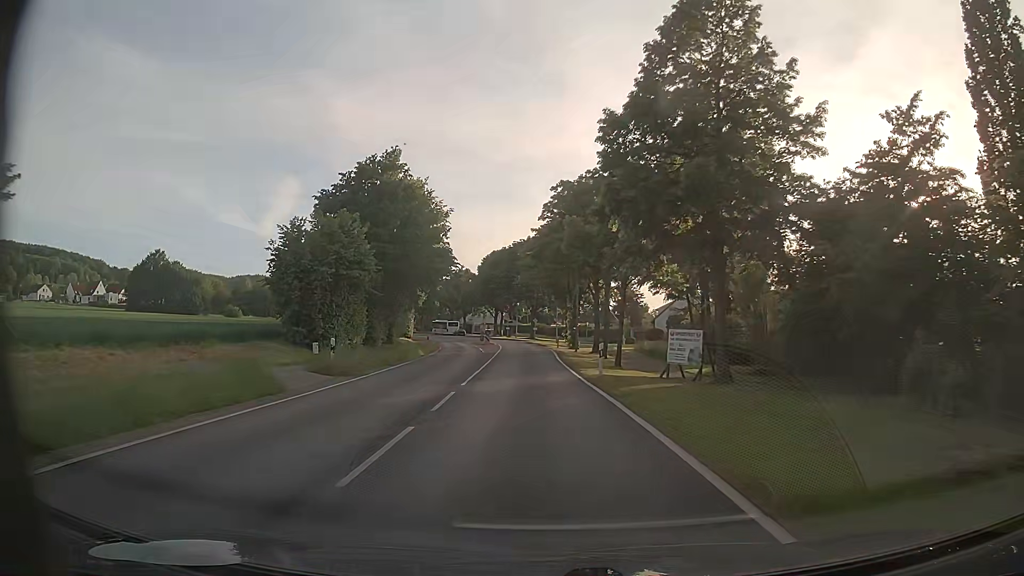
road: primary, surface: asphalt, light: Day
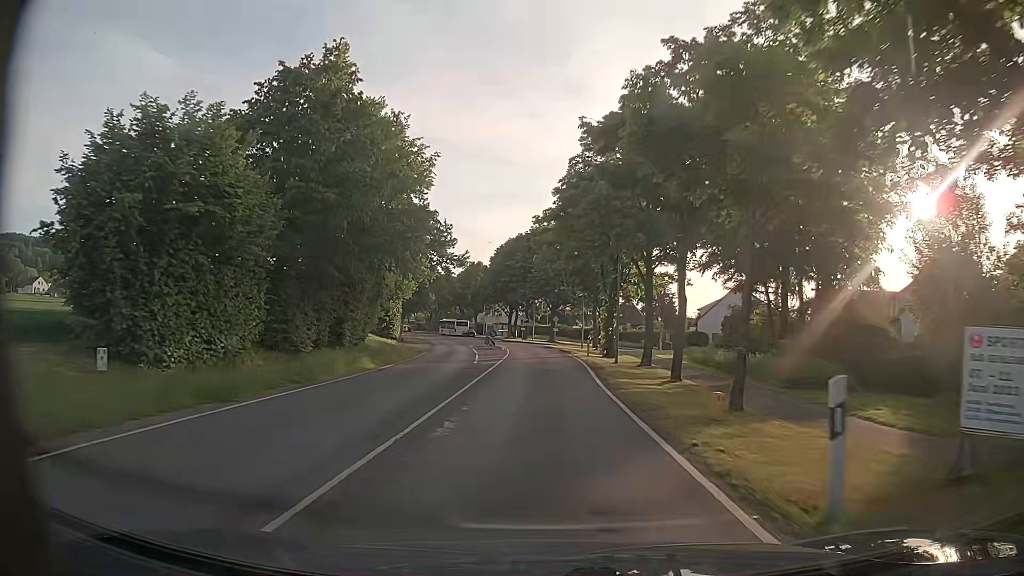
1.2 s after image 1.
(-0.3, +16.6) m; -2°
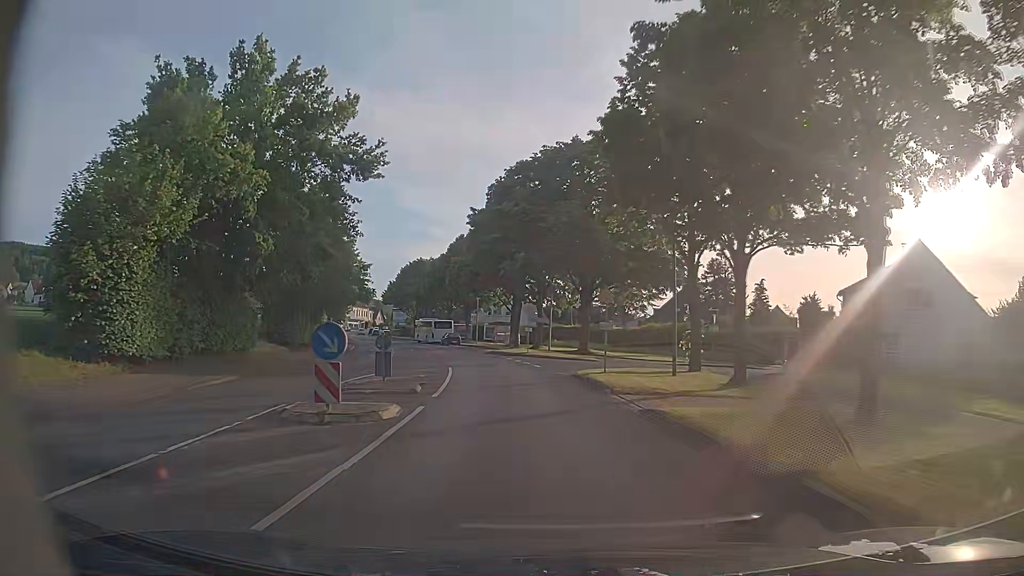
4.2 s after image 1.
(-0.4, +41.5) m; -2°
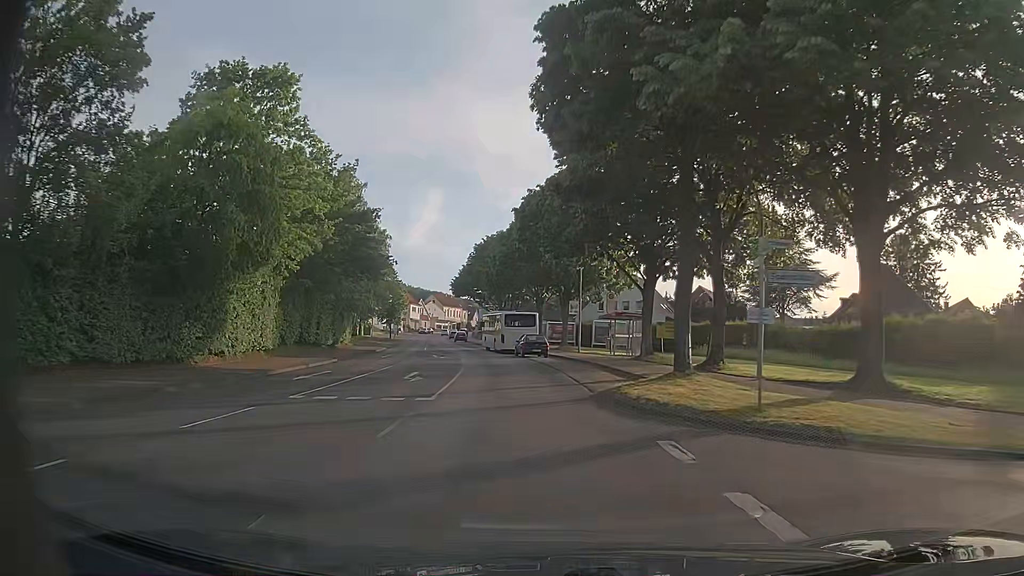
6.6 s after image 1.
(-2.6, +33.2) m; -10°
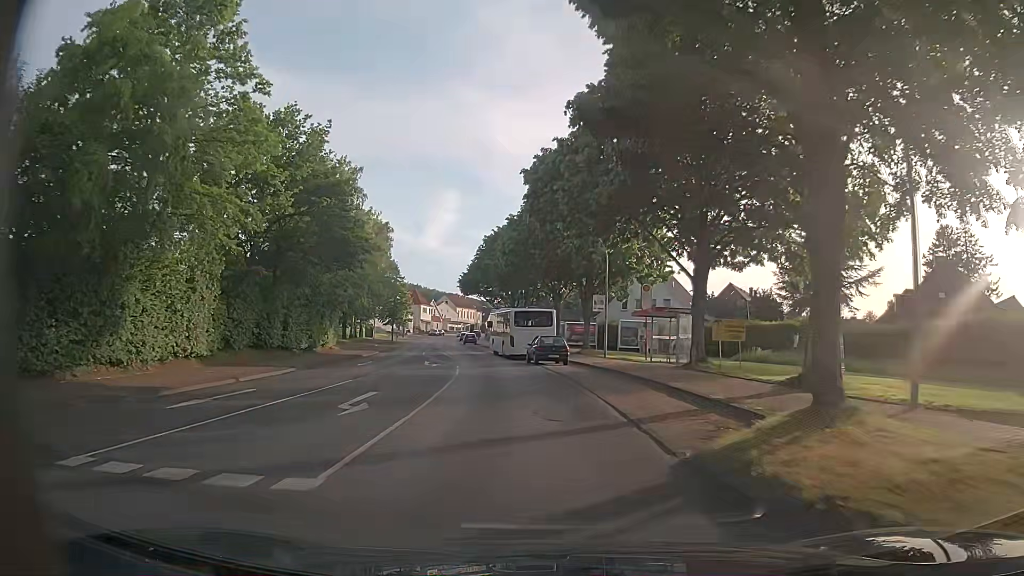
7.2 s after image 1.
(-0.1, +8.3) m; -1°
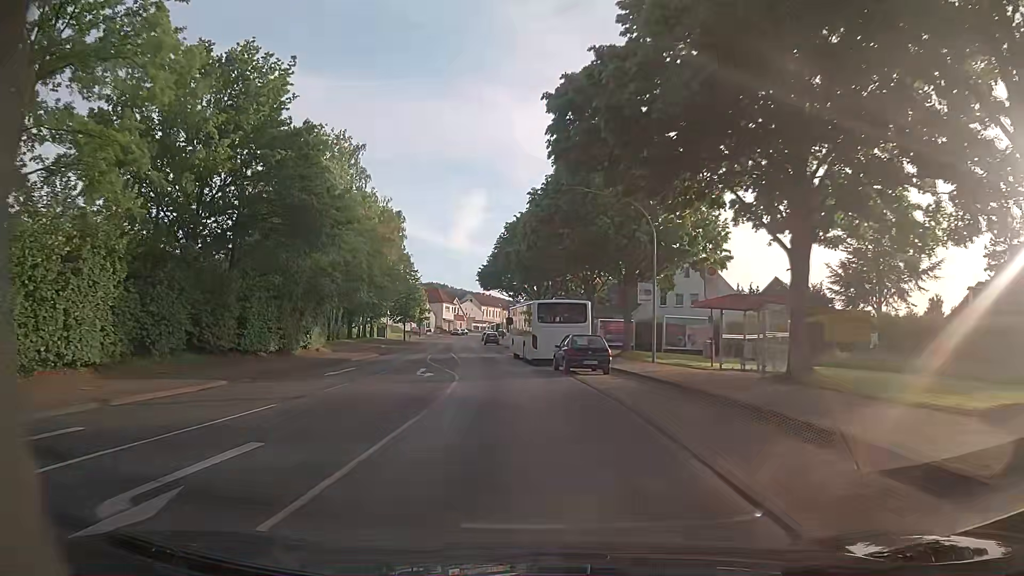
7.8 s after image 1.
(-0.1, +8.3) m; -2°
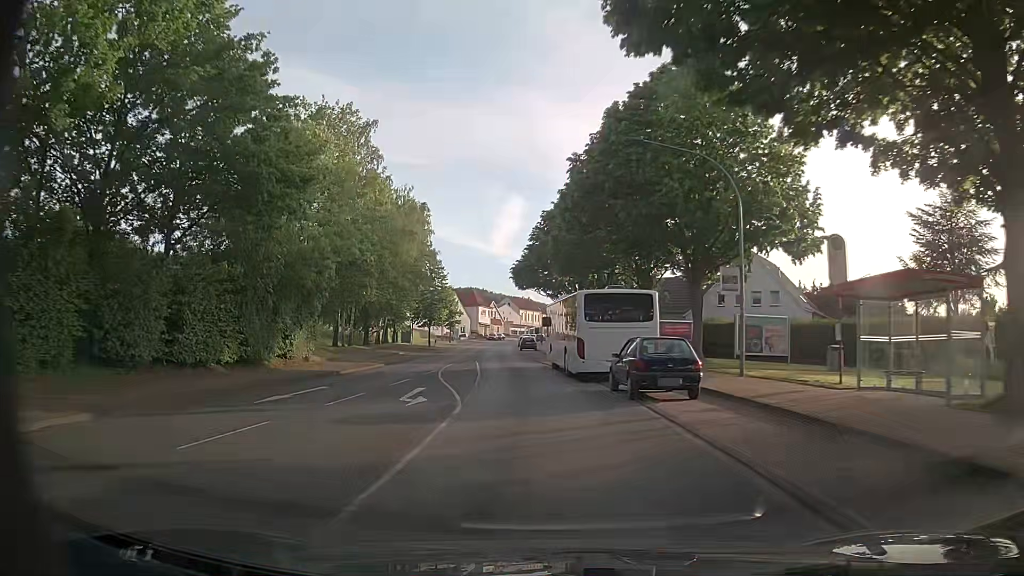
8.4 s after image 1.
(-0.2, +8.4) m; -4°
(0, +10) (-1, +20) (-2, +30) (-2, +40) (-3, +50) (-4, +60) (-5, +70) (-5, +80) (-6, +90) (-6, +100) m
